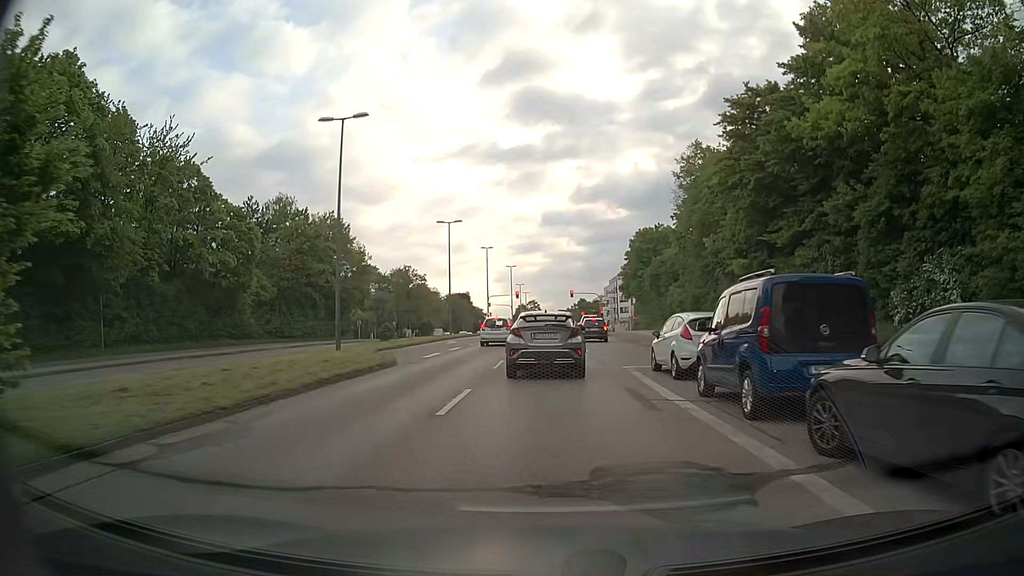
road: secondary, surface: asphalt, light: Day
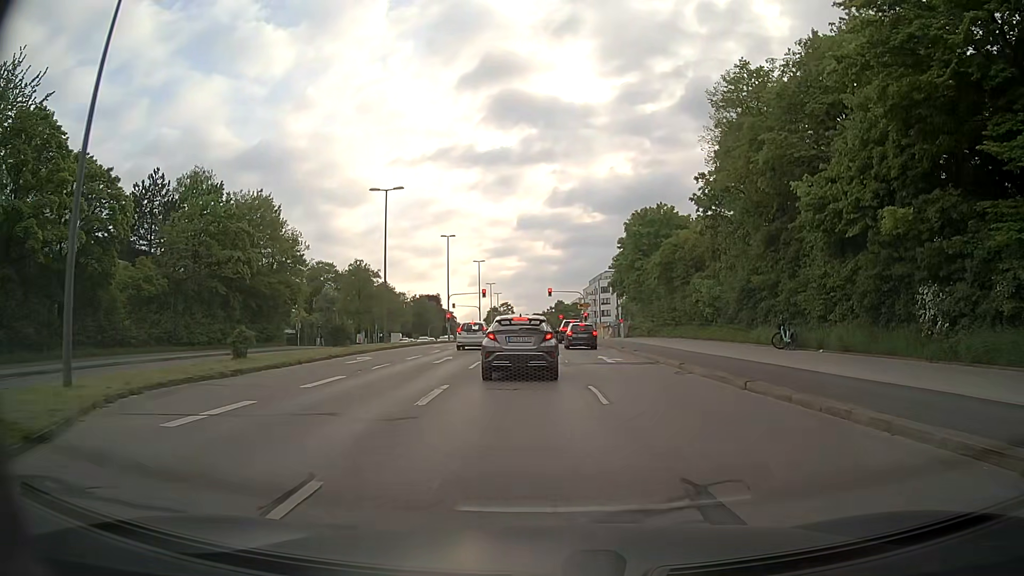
(-0.1, +16.7) m; +2°
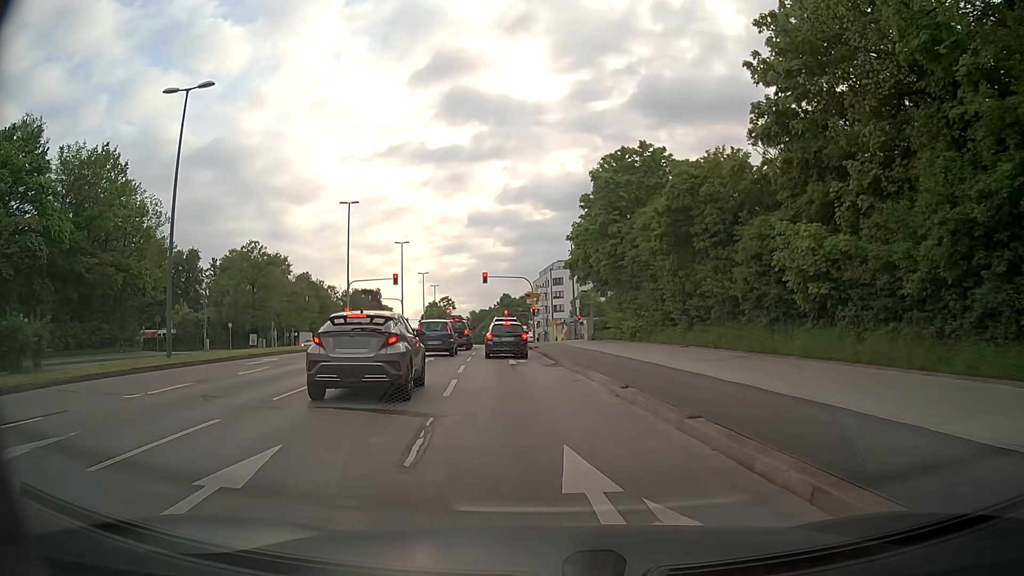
(+1.1, +20.9) m; +4°
(0, +10) (-1, +20) (-2, +30) (-3, +40) (-4, +50) (-5, +60) (-6, +70) (-6, +80) (-7, +90) (-8, +100) m
